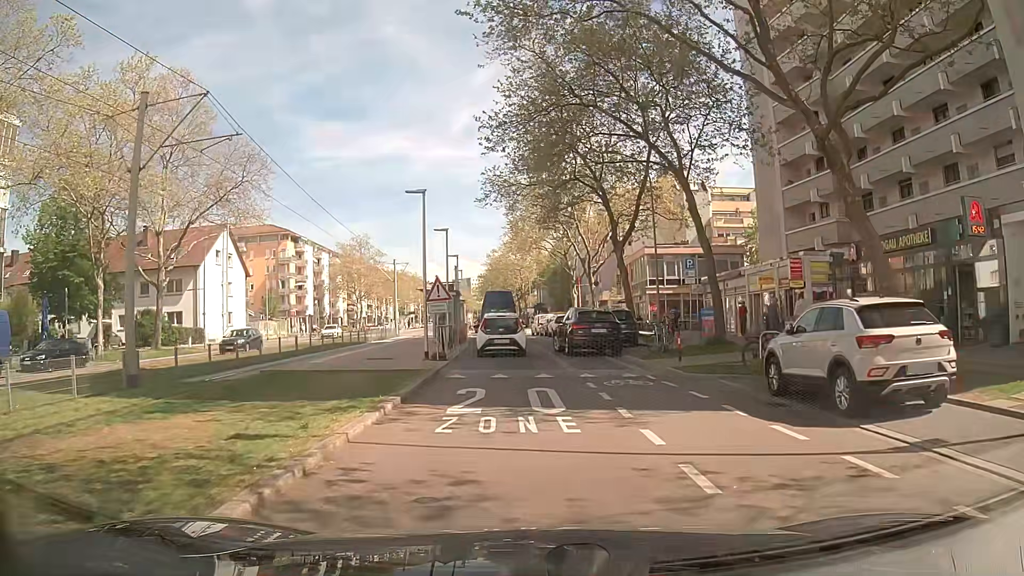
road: tertiary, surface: paving_stones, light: Day
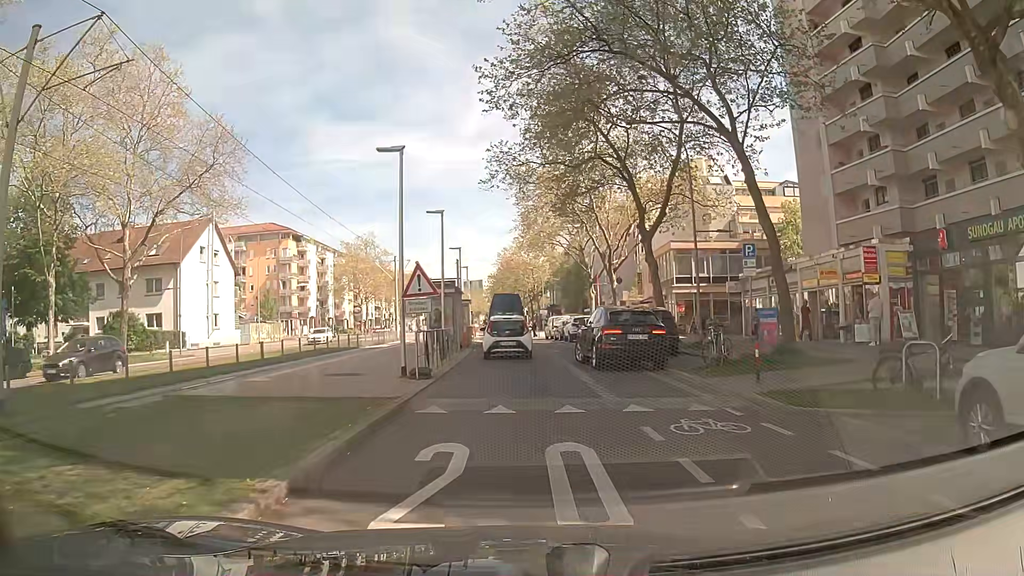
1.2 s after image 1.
(0.0, +5.6) m; -1°
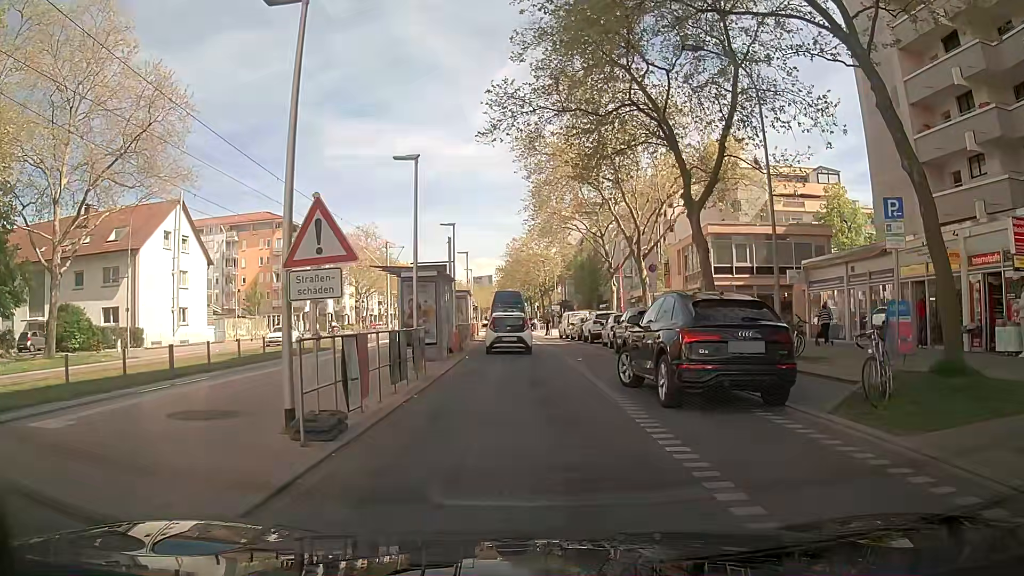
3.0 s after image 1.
(0.0, +7.7) m; -1°
(0, +10) (0, +20) (0, +30) (0, +40) (0, +50) (-1, +60) (-1, +70) (-1, +80) (-2, +90) (-2, +100) m
